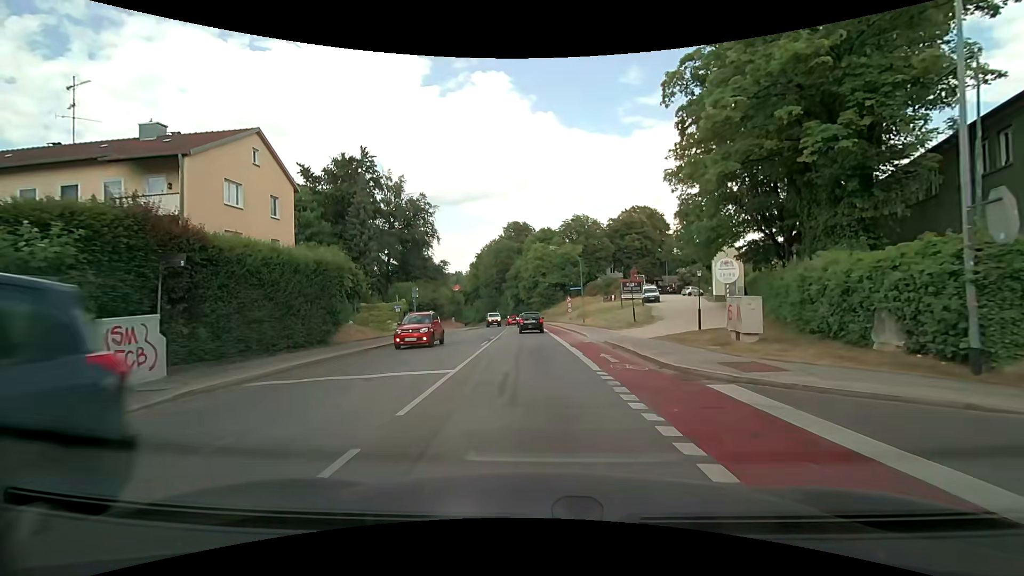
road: secondary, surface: asphalt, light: Day
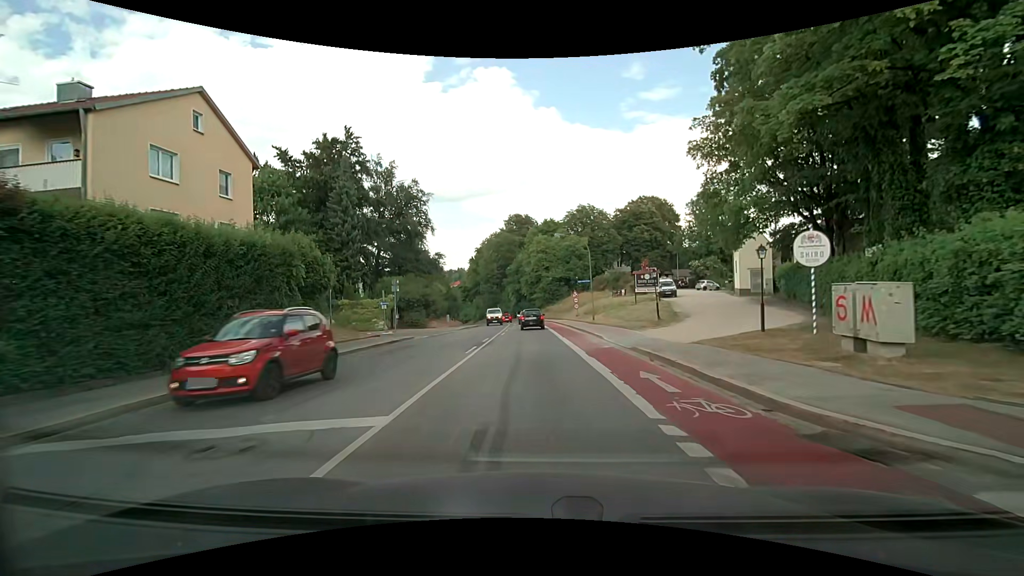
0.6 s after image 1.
(0.0, +5.4) m; 0°
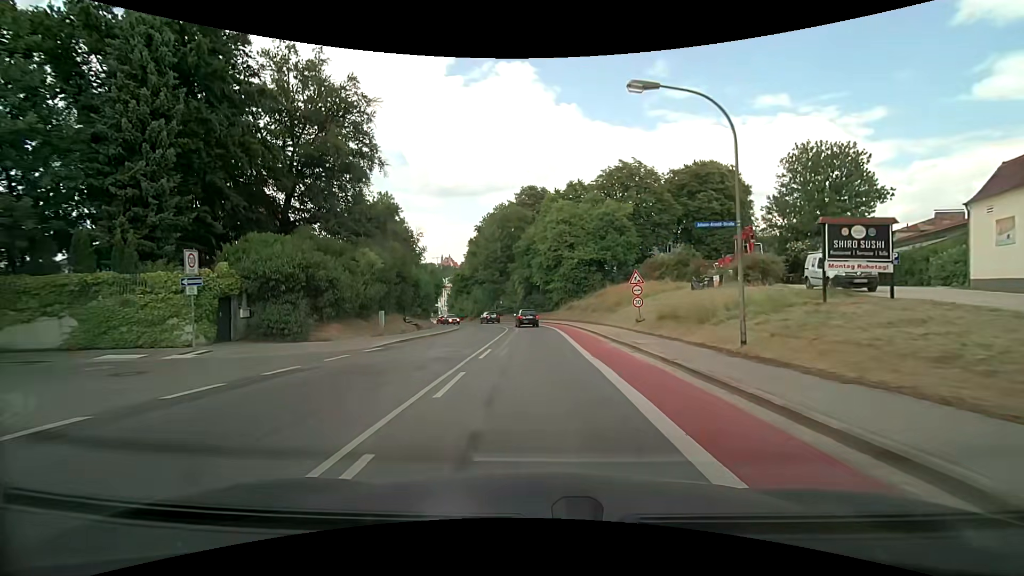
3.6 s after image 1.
(-0.7, +26.3) m; -3°
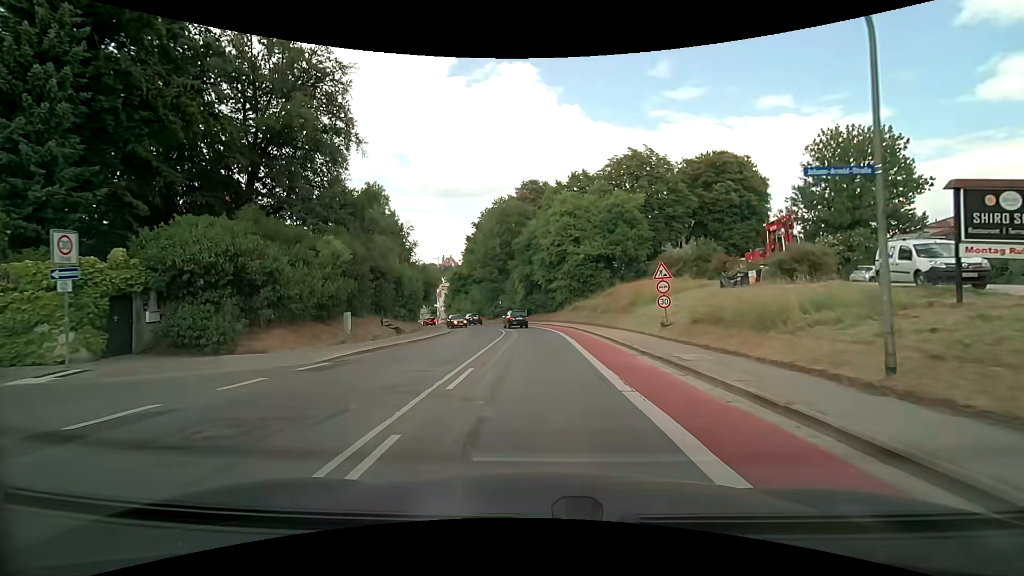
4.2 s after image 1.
(0.0, +5.1) m; +1°
(0, +10) (0, +20) (-1, +30) (-2, +40) (-4, +50) (-7, +59) (-11, +68) (-15, +77) (-20, +86) (-24, +96) m
